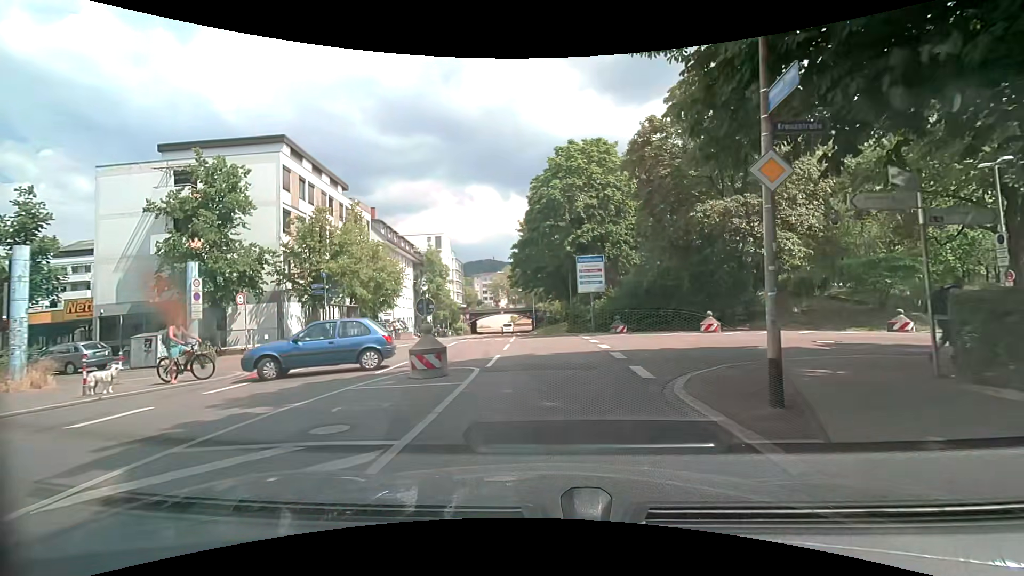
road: secondary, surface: asphalt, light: Day
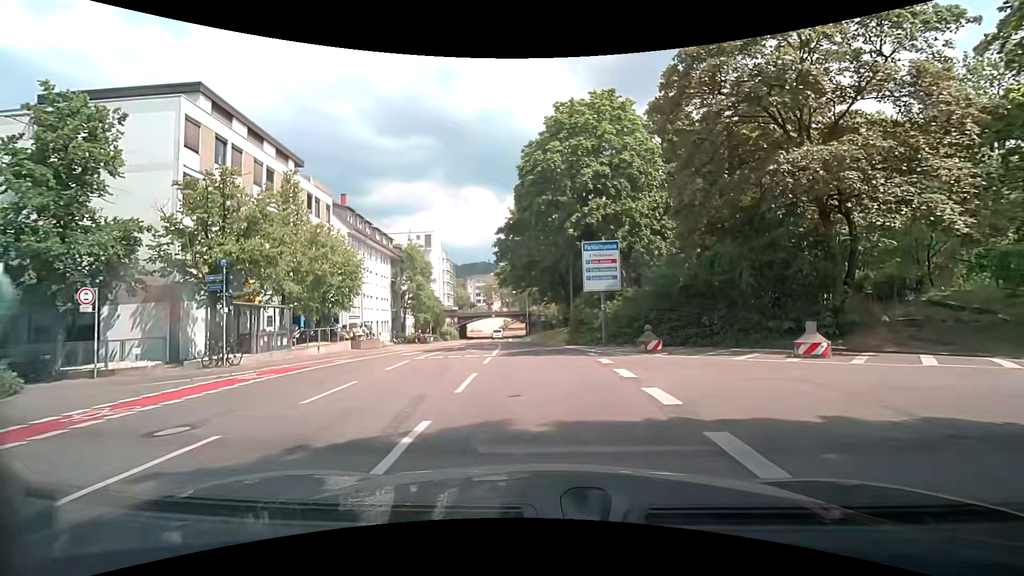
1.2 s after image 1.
(+0.1, +8.6) m; 0°
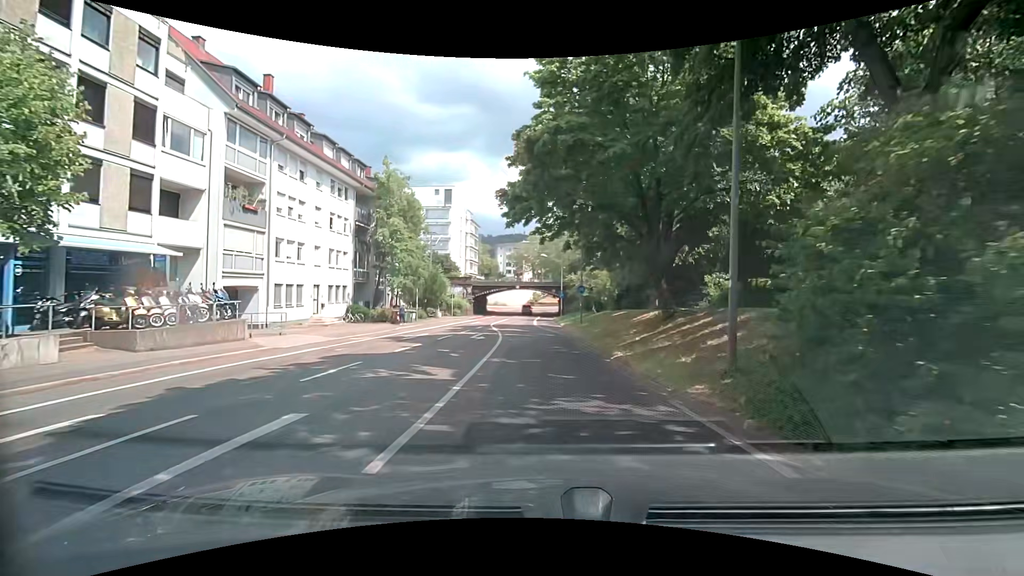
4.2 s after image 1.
(-0.4, +23.4) m; -4°
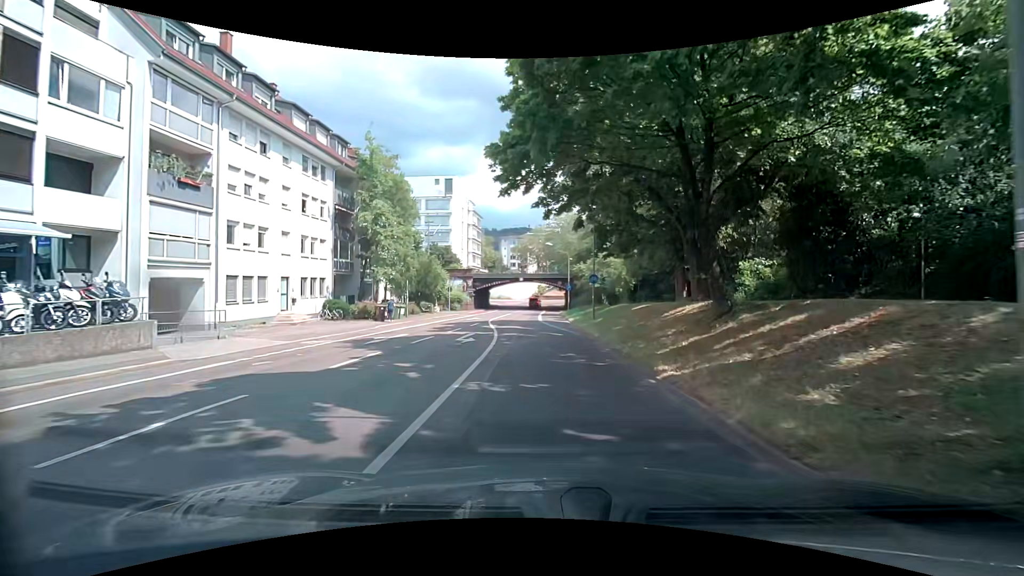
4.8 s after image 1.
(+0.1, +5.2) m; -1°
(0, +10) (0, +20) (0, +30) (-1, +40) (-1, +50) (-1, +60) (0, +70) (0, +80) (0, +90) (0, +100) m
